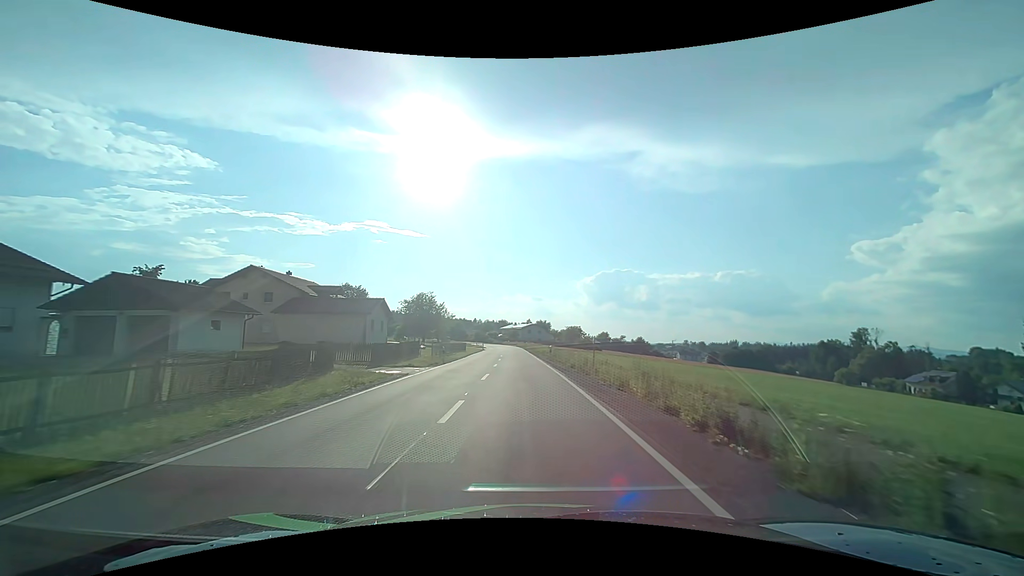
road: tertiary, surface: asphalt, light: Day
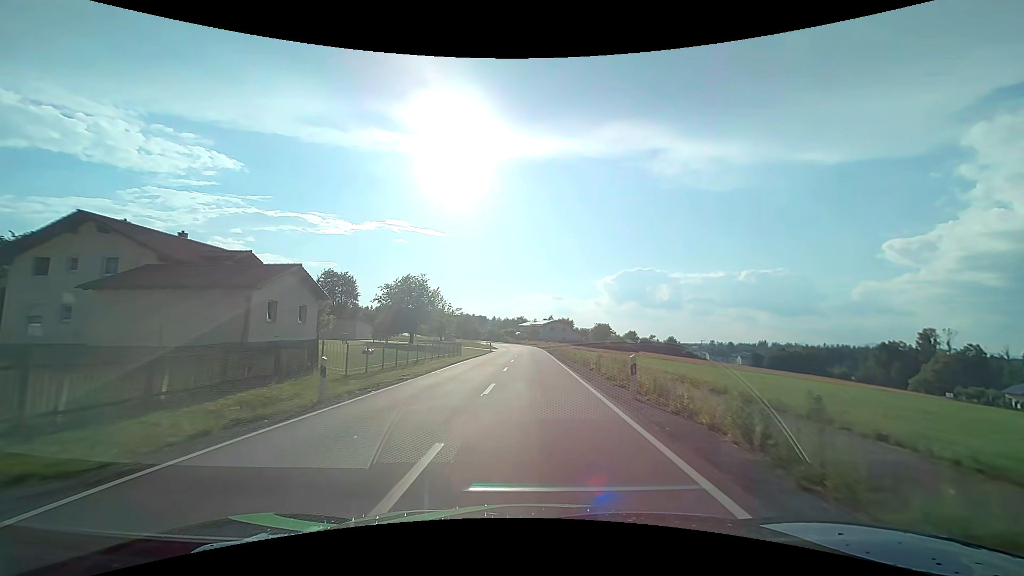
(-0.5, +22.7) m; -3°
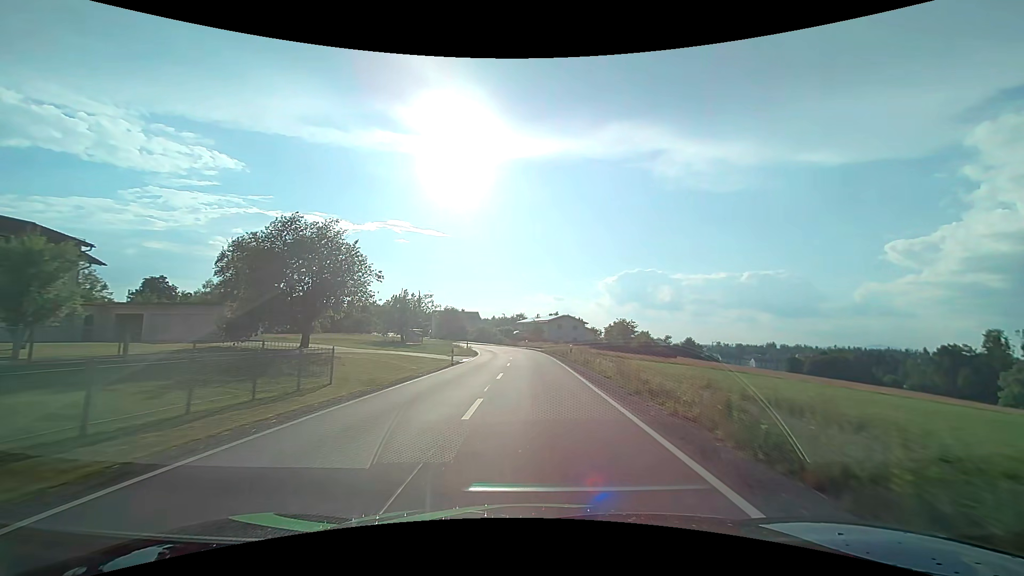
(0.0, +31.2) m; 0°
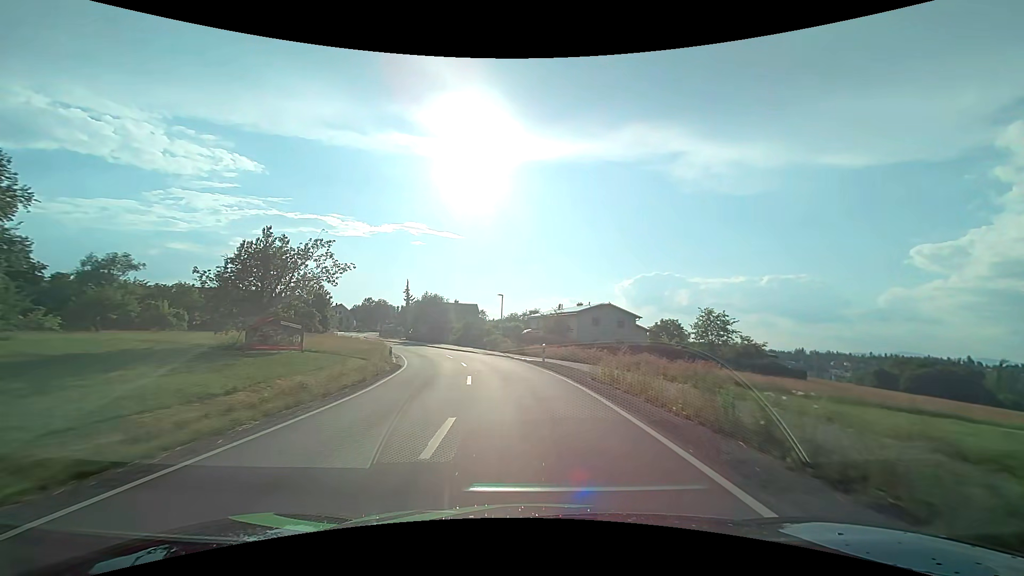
(-0.3, +38.9) m; -2°
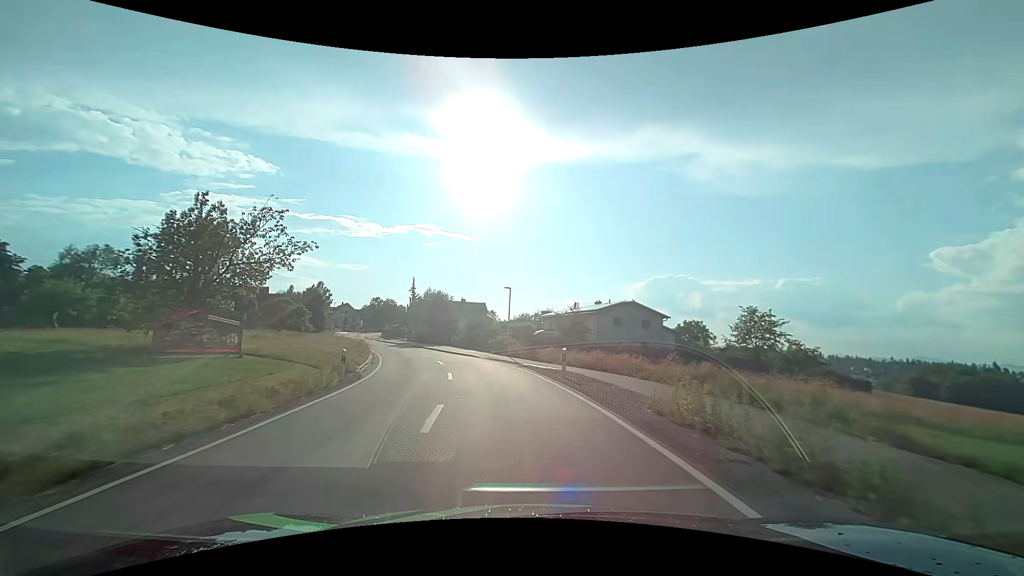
(-0.1, +7.6) m; -2°
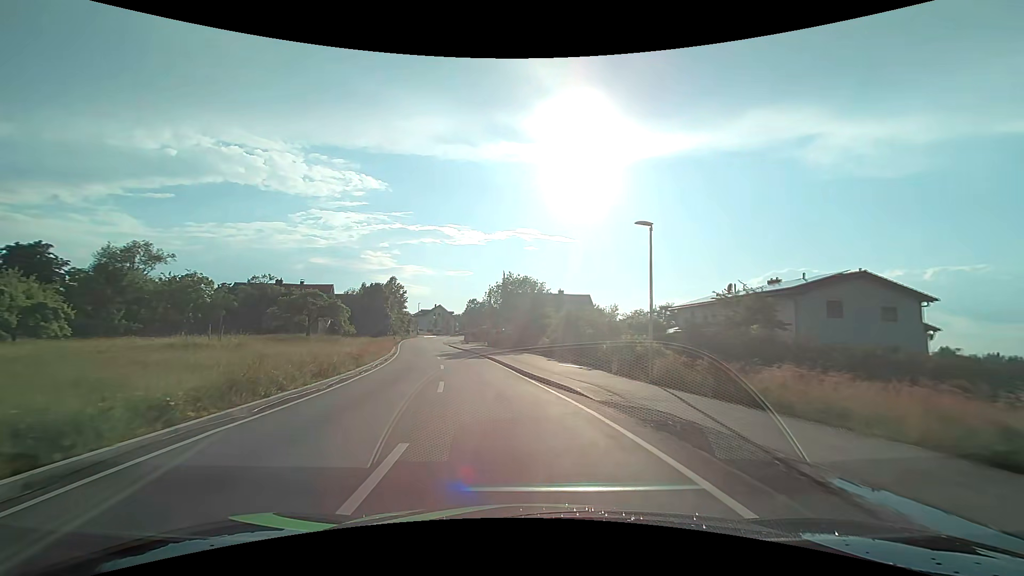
(-1.8, +22.0) m; -11°
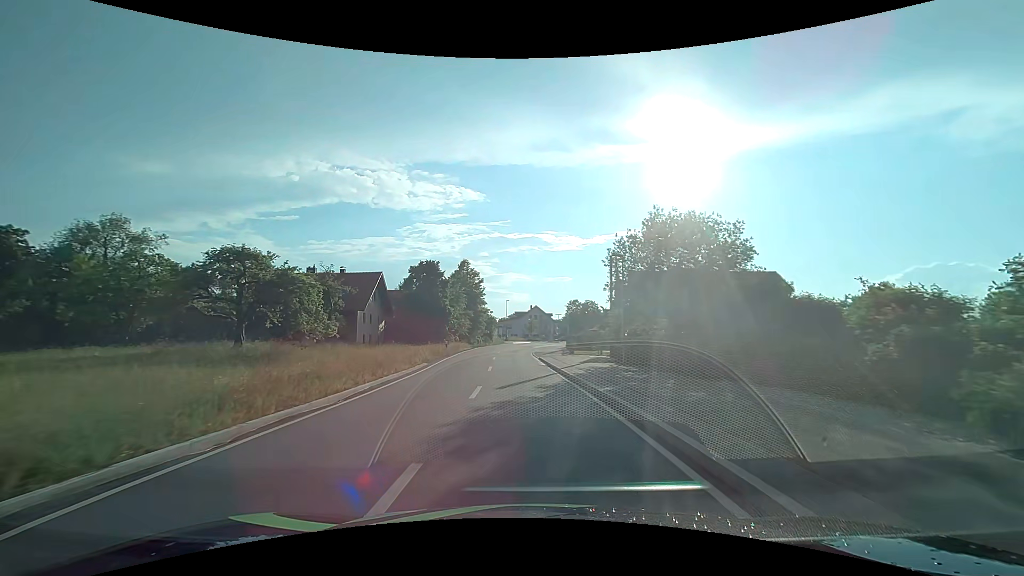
(-3.7, +28.0) m; -12°
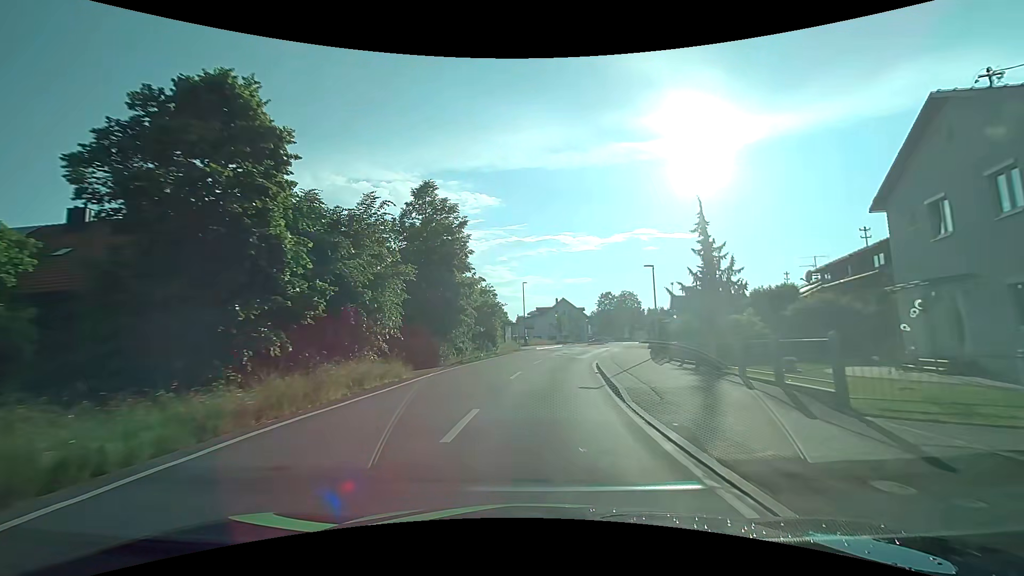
(-1.3, +35.4) m; -2°
